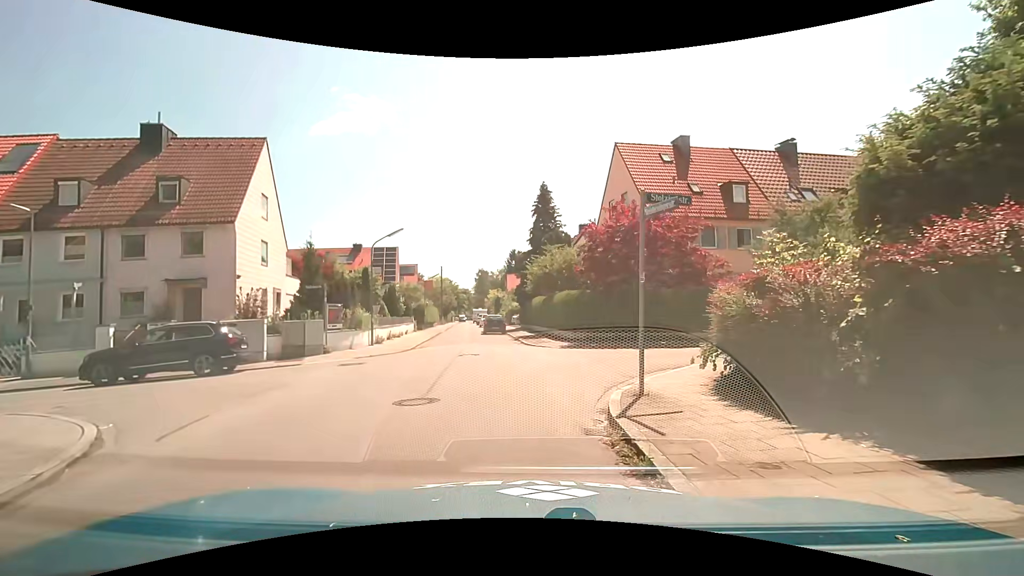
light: Day
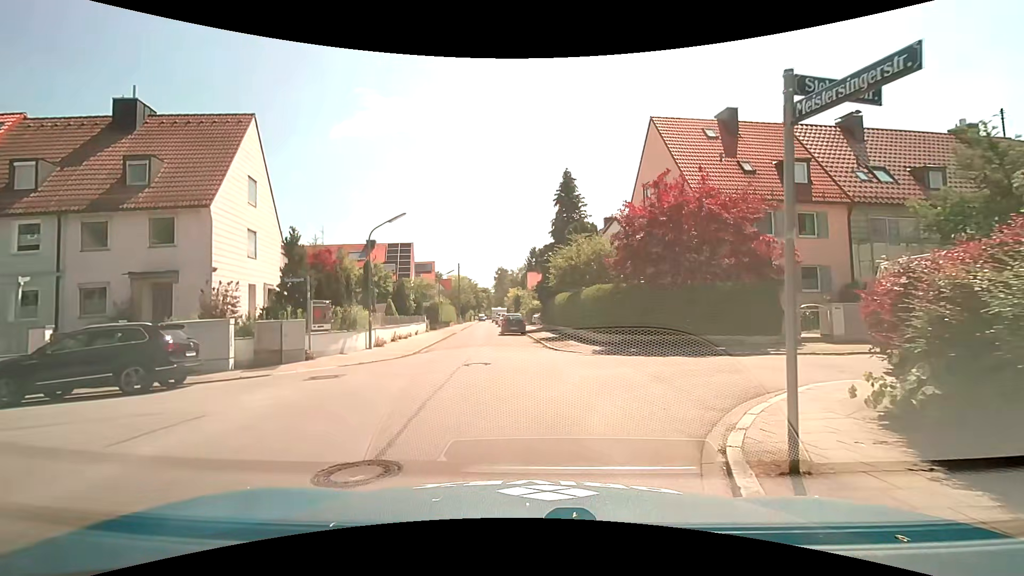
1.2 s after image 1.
(0.0, +3.8) m; -2°
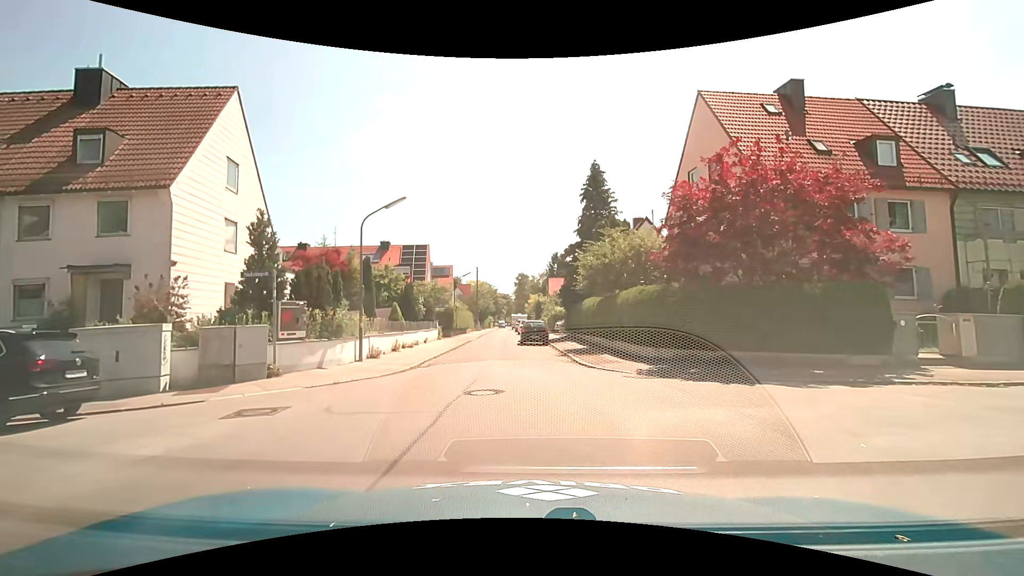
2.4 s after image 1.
(-0.1, +4.1) m; -4°
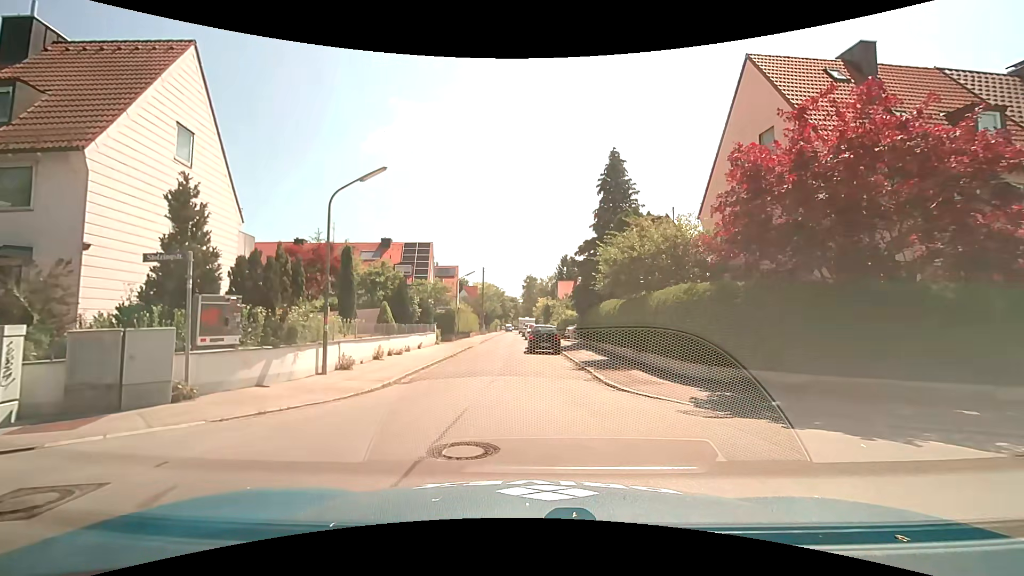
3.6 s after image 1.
(0.0, +3.9) m; +1°
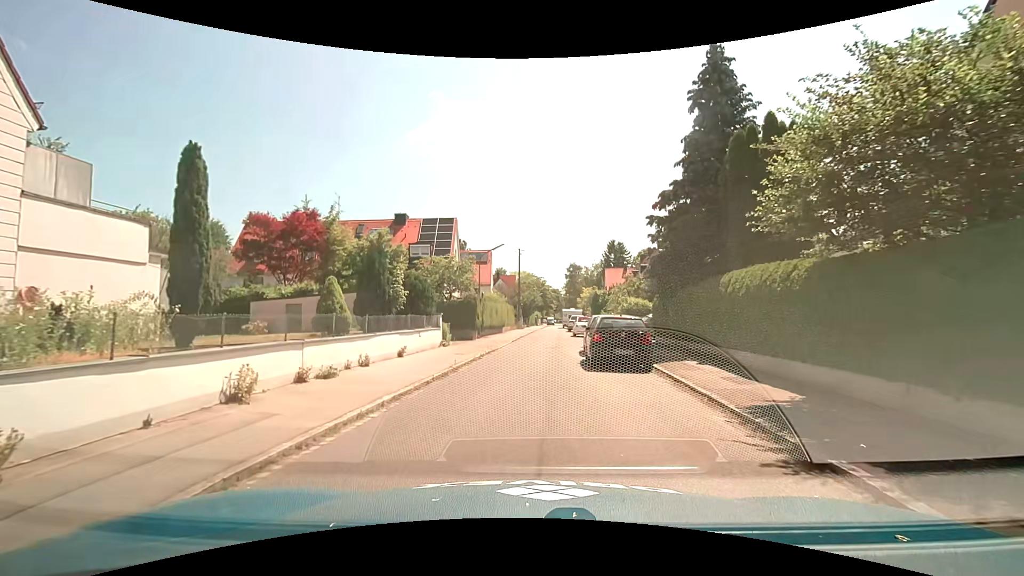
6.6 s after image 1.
(-0.4, +12.0) m; -5°
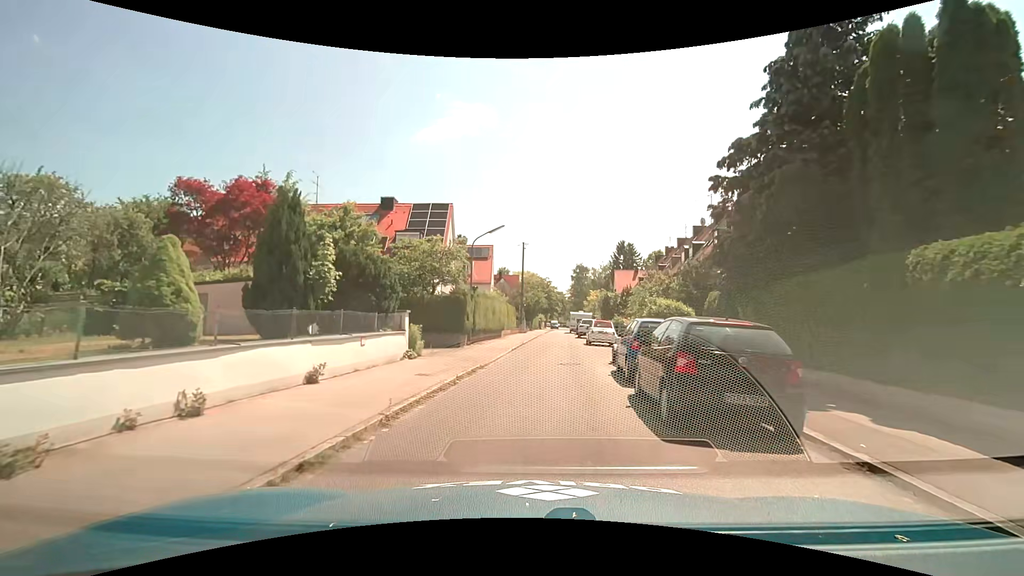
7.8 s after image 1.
(-0.1, +7.1) m; 0°
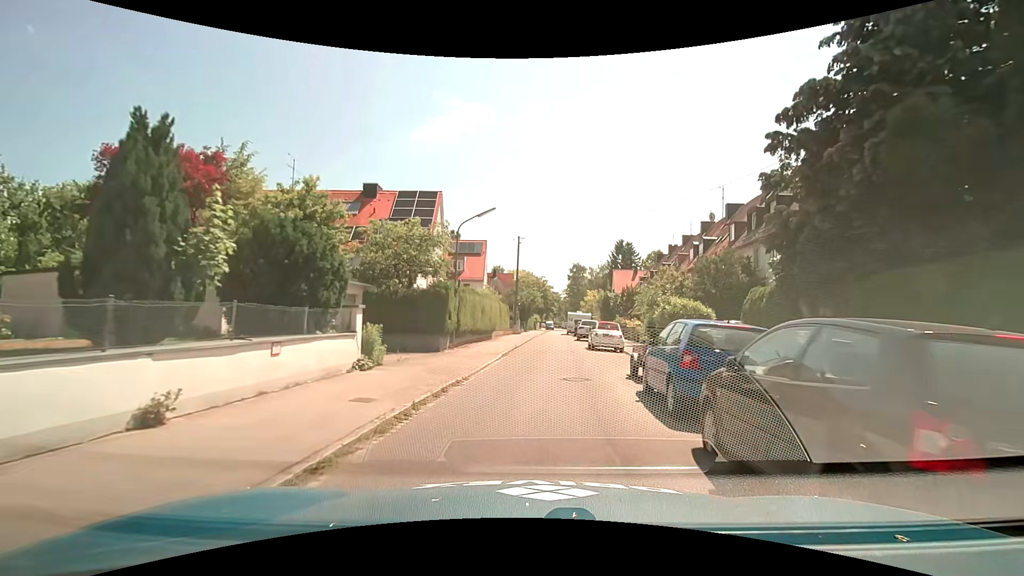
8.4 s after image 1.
(0.0, +3.9) m; +1°
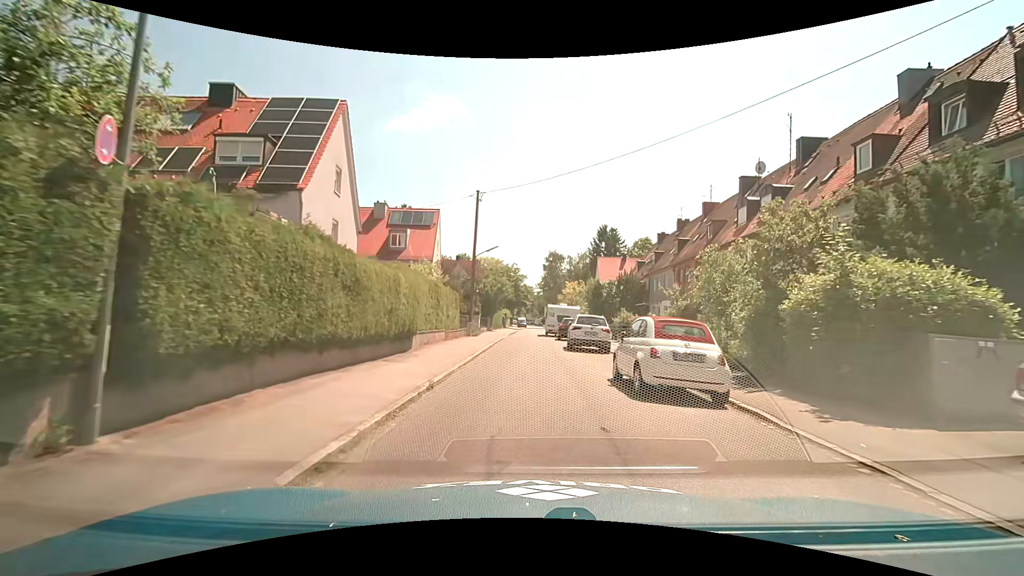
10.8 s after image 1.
(+0.5, +16.2) m; +3°
(0, +10) (0, +20) (0, +30) (0, +40) (0, +50) (+1, +60) (+2, +70) (+3, +80) (+3, +90) (+3, +100) m
